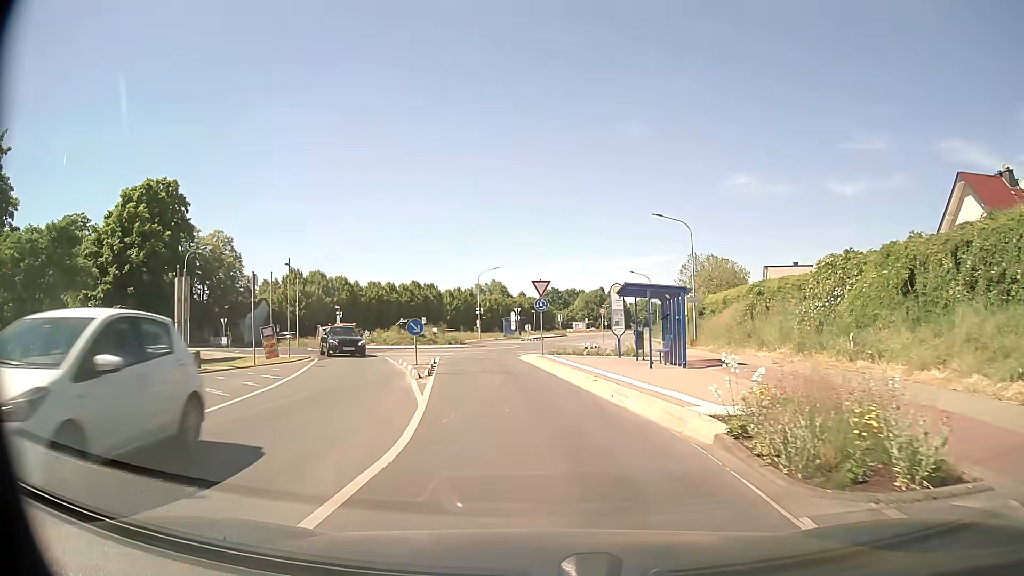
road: tertiary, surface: asphalt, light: Day
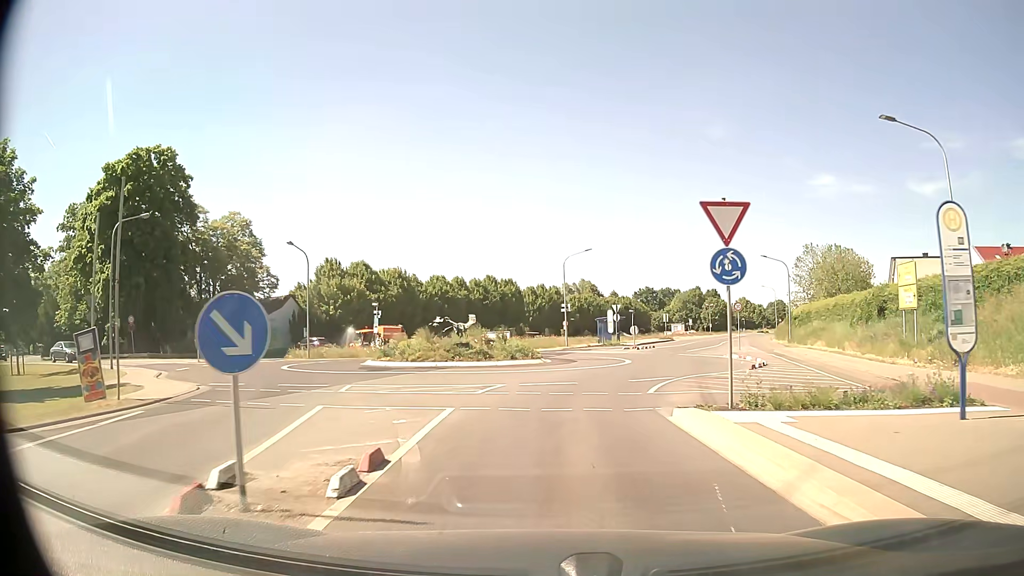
(-1.3, +19.0) m; -7°
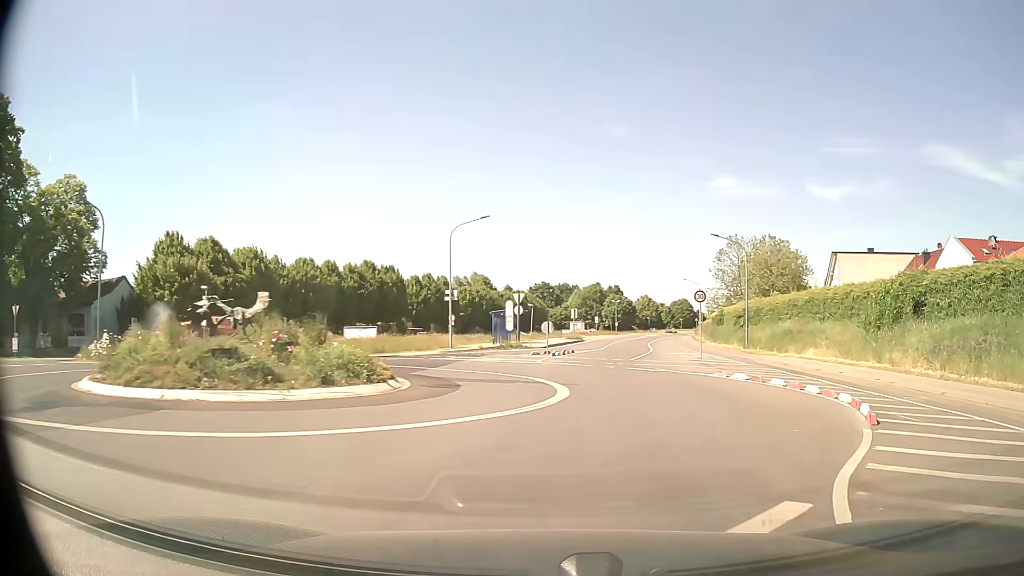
(+0.5, +14.4) m; +9°
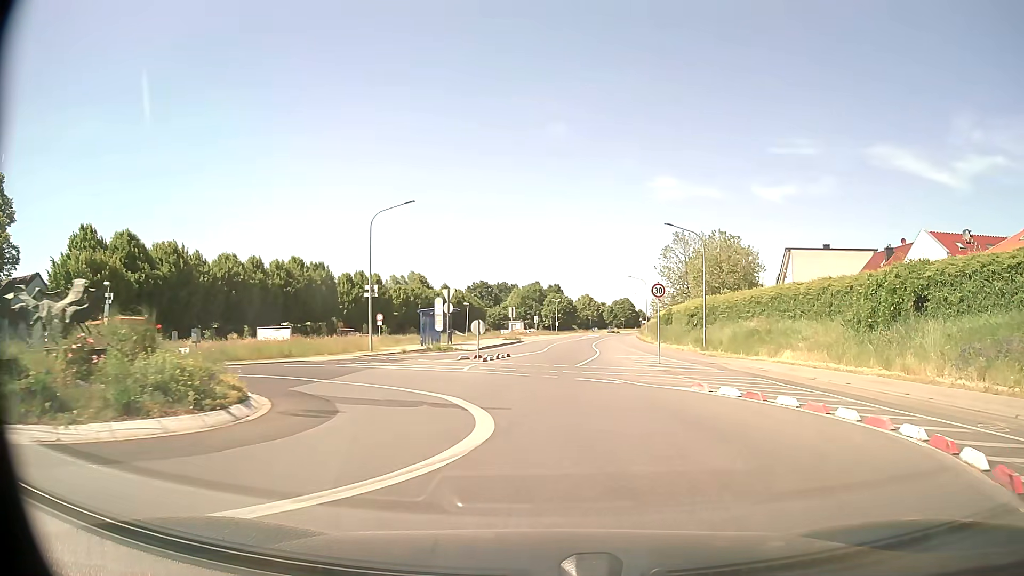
(+0.2, +4.9) m; +5°
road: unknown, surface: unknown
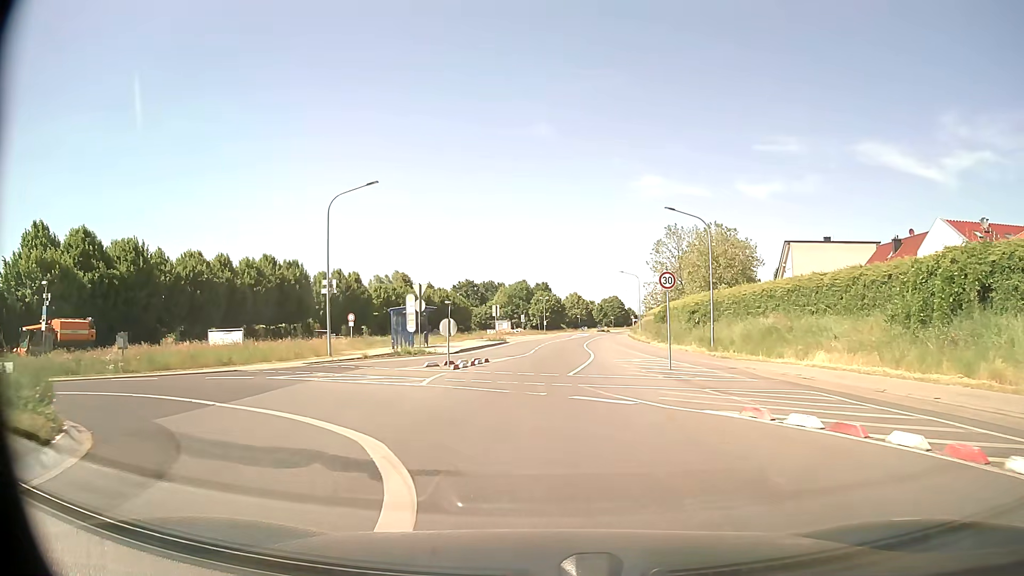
(+0.1, +4.9) m; +1°
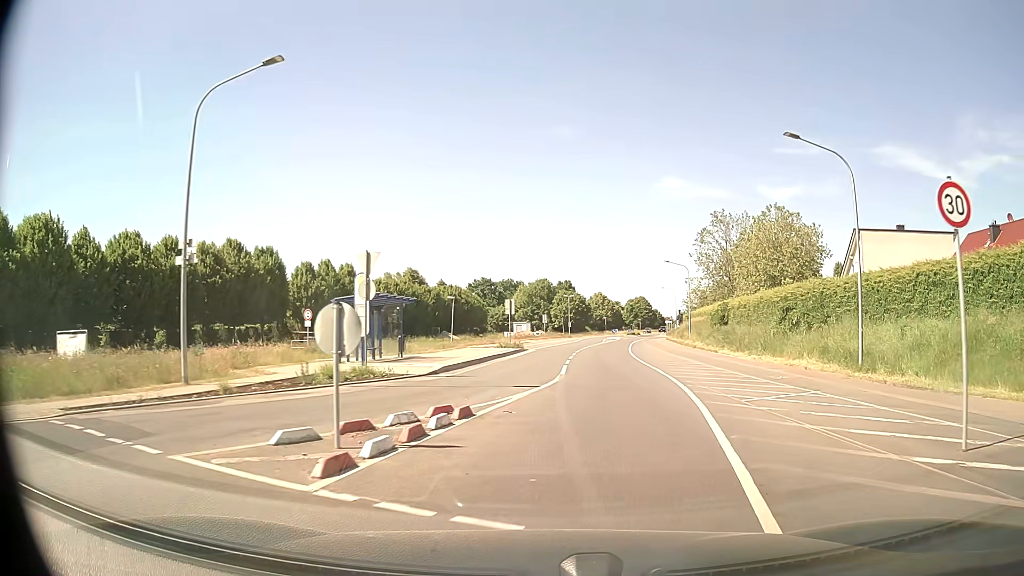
(-0.6, +15.0) m; -2°
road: tertiary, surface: asphalt
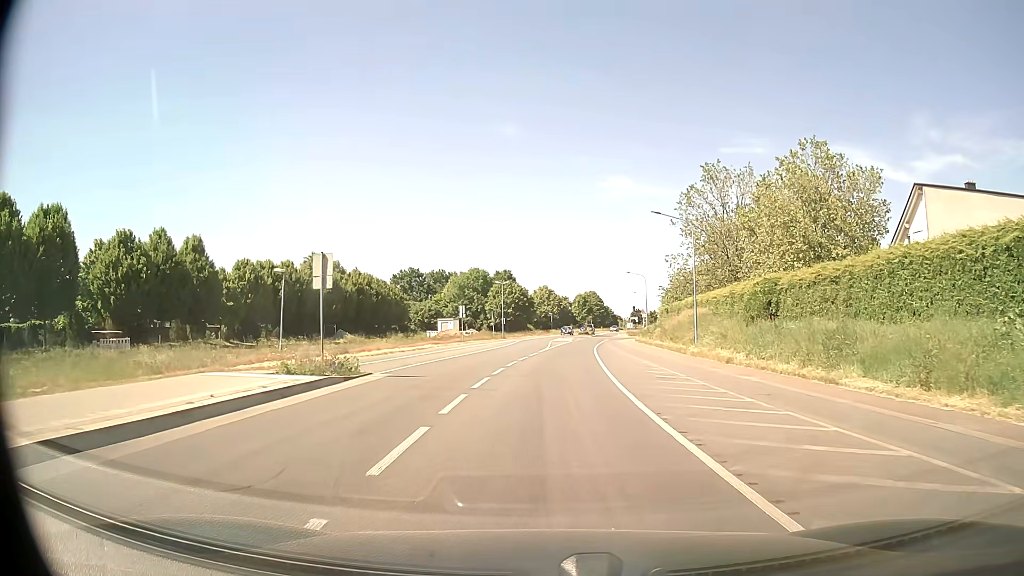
(+2.3, +26.0) m; +5°
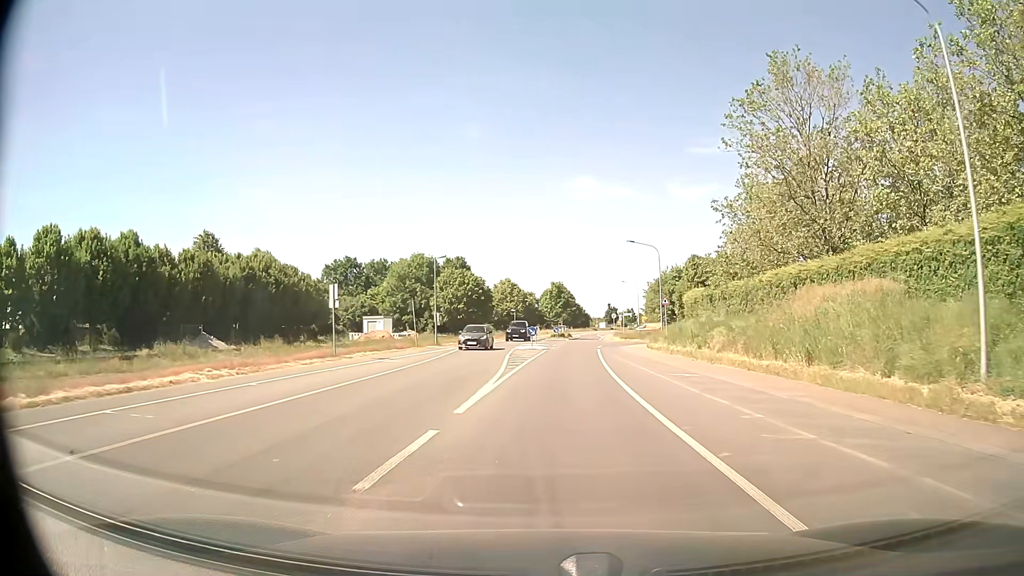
(+0.5, +27.7) m; +3°
(0, +10) (+1, +20) (+1, +30) (+2, +40) (+2, +50) (+3, +60) (+4, +70) (+5, +80) (+6, +90) (+6, +100) m
